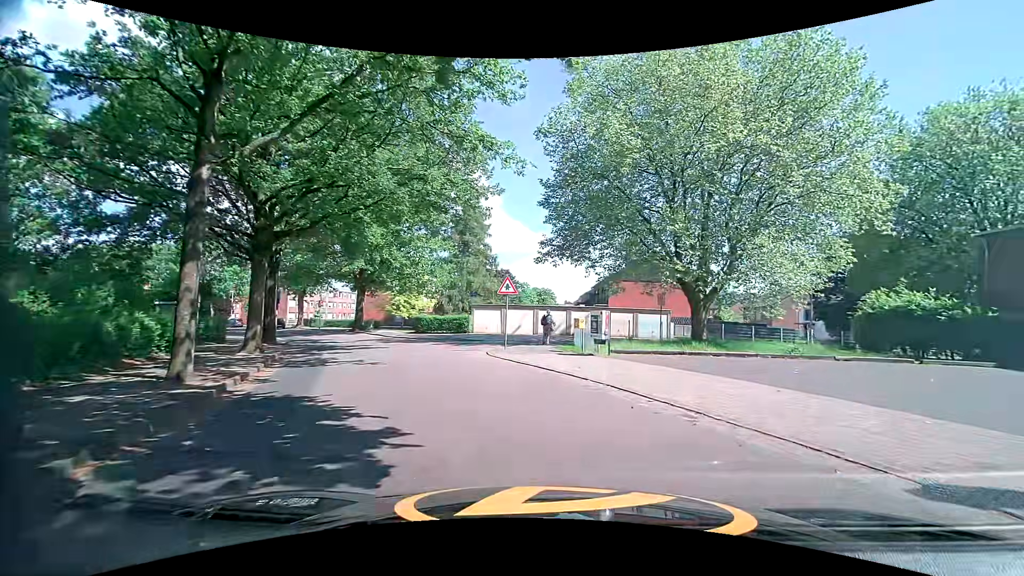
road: tertiary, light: Day
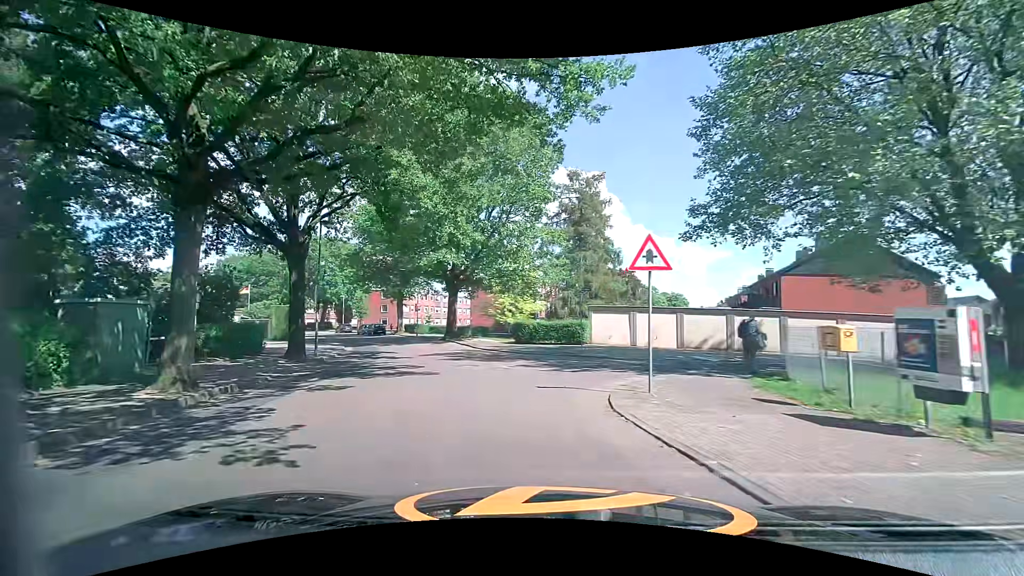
(-0.6, +11.0) m; -13°
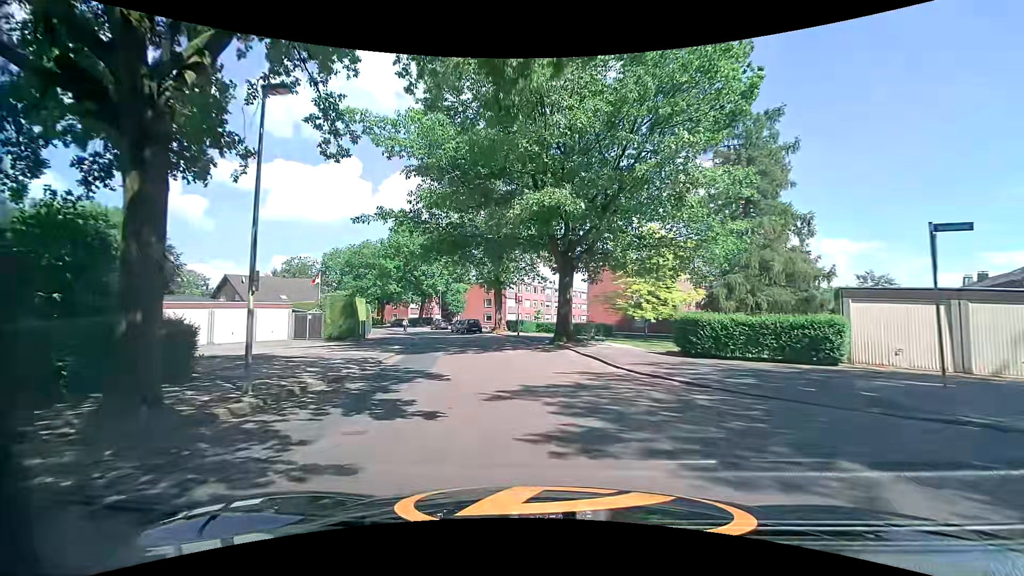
(-2.4, +14.4) m; -15°
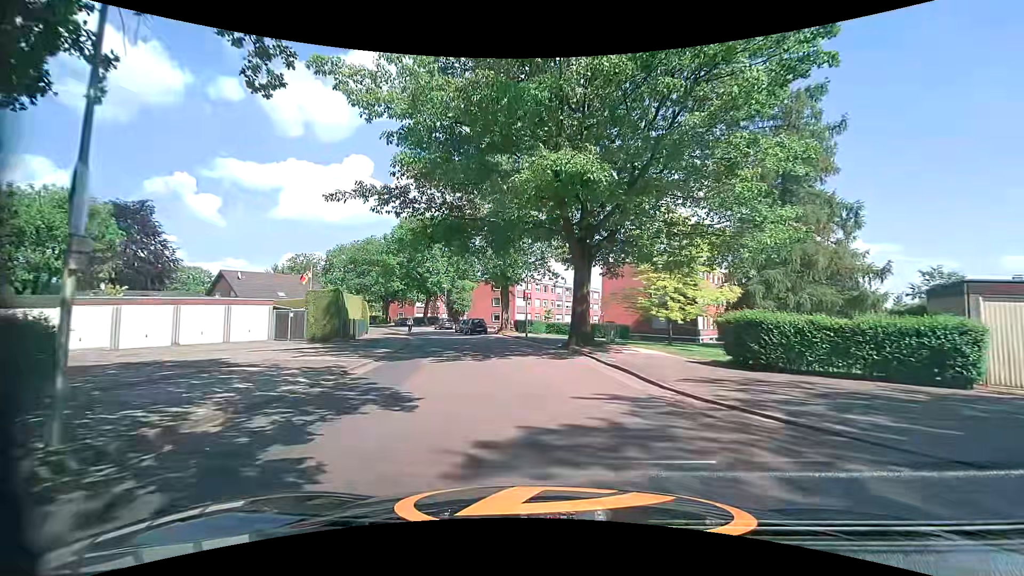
(0.0, +4.1) m; 0°
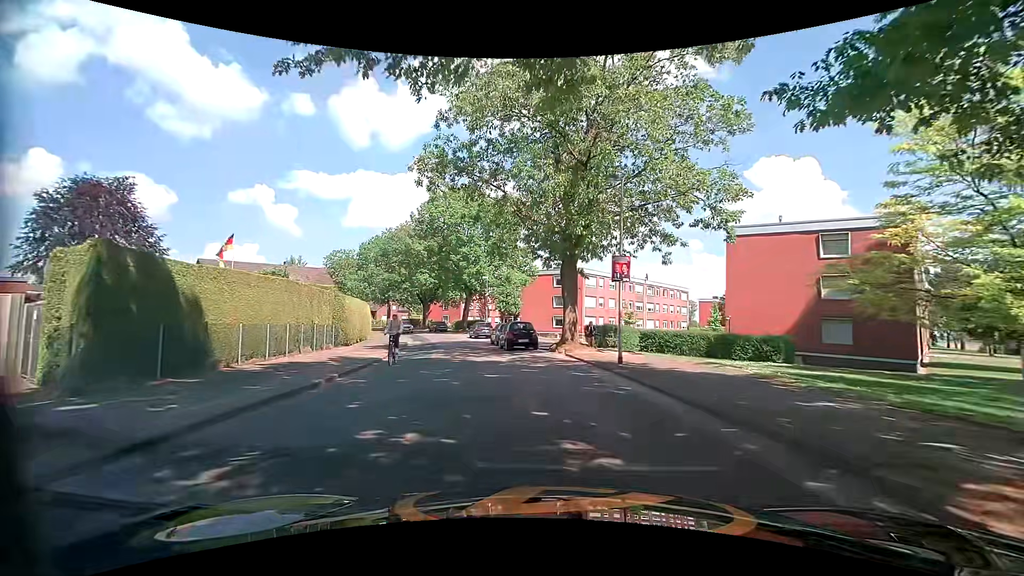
(-1.4, +19.9) m; -8°
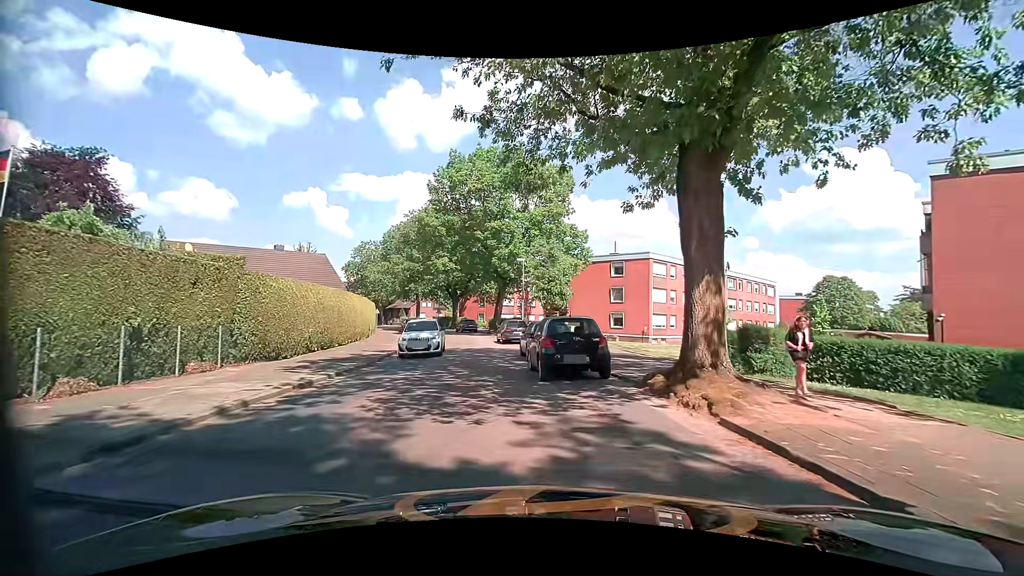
(-0.4, +13.4) m; -4°
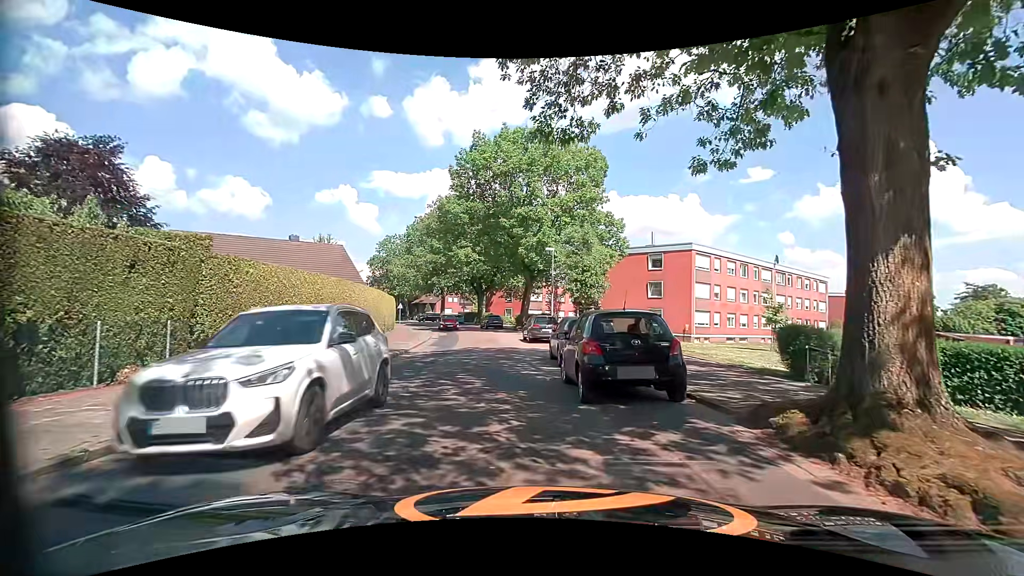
(-0.2, +3.5) m; -4°
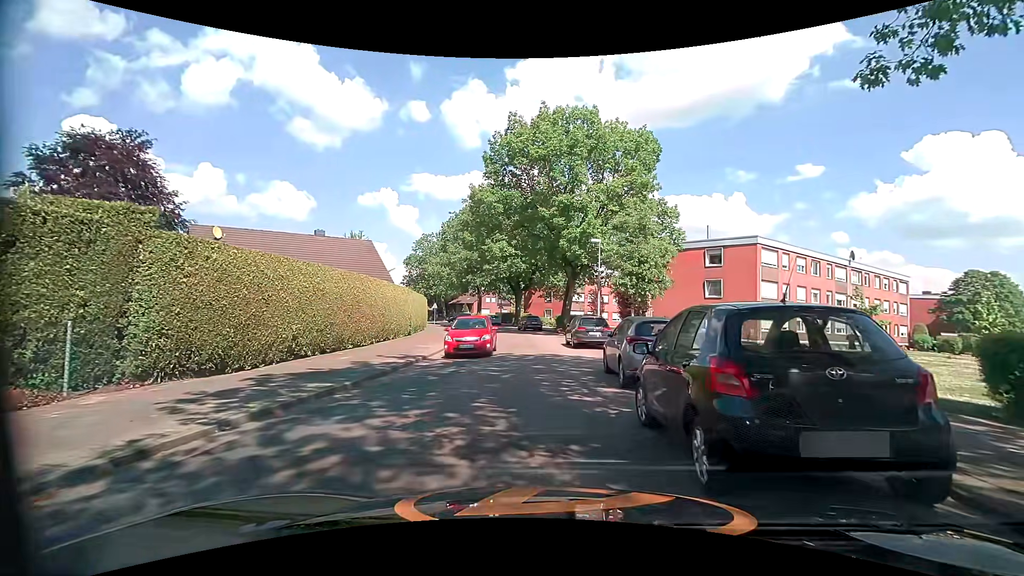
(-0.2, +4.0) m; -4°
(-1, +10) (-1, +20) (-1, +30) (-2, +40) (-5, +49) (-7, +59) (-10, +69) (-14, +78) (-17, +88) (-21, +97) m
